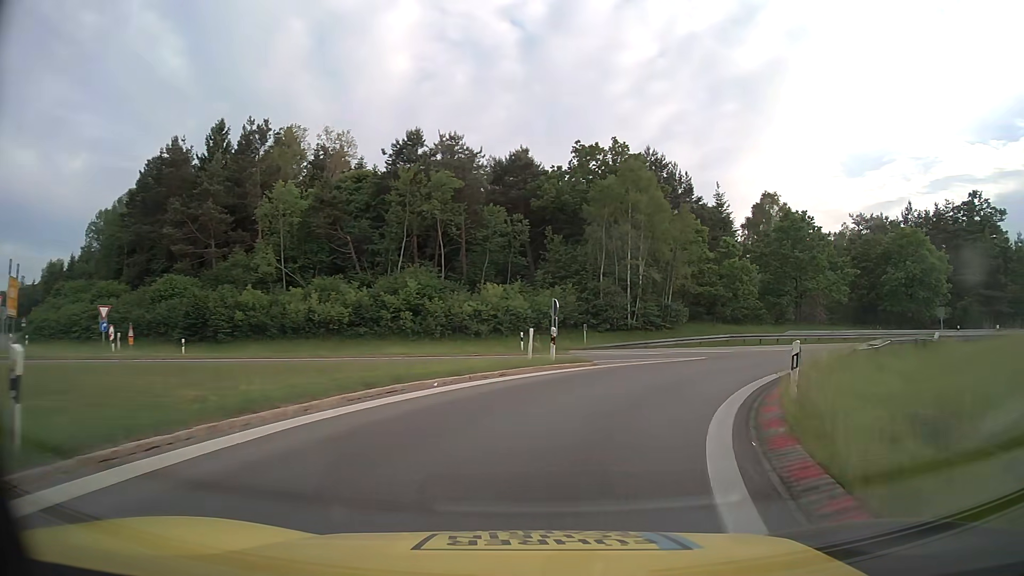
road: motorway_link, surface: asphalt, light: Day
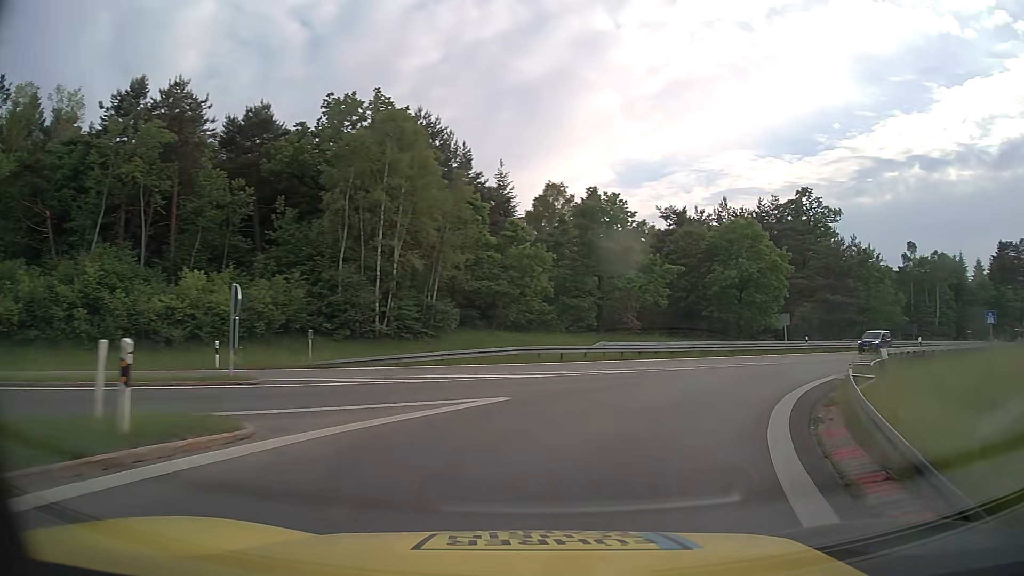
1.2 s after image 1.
(+2.0, +12.5) m; +20°
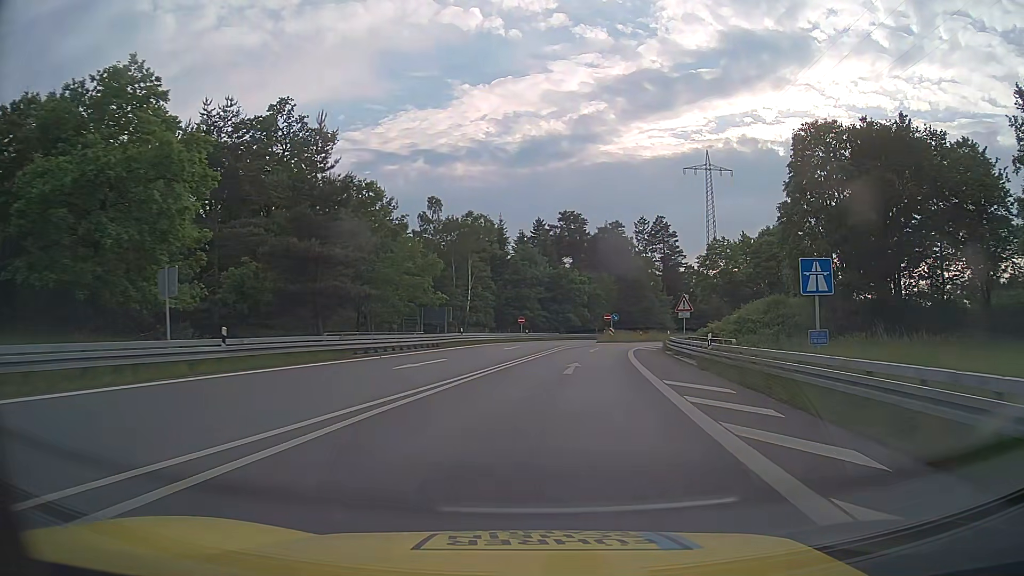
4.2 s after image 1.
(+13.9, +29.1) m; +44°
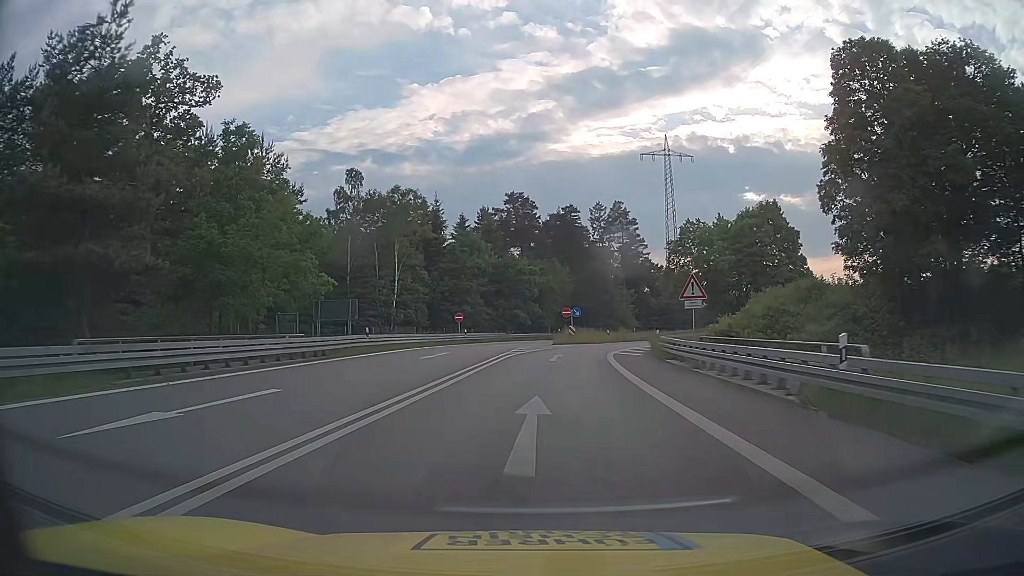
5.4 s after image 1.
(+0.7, +14.6) m; +4°
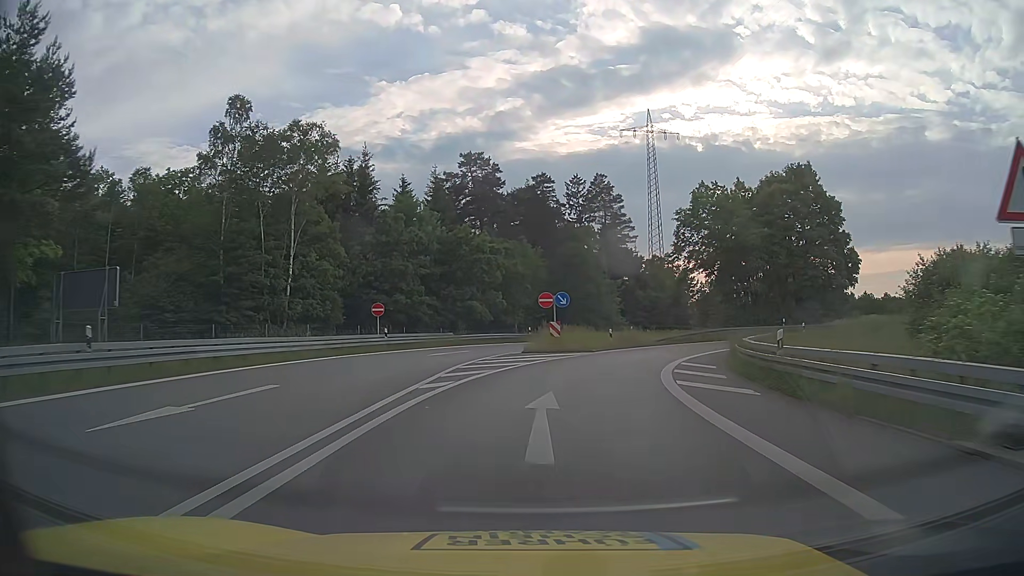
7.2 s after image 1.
(+0.5, +21.7) m; +3°
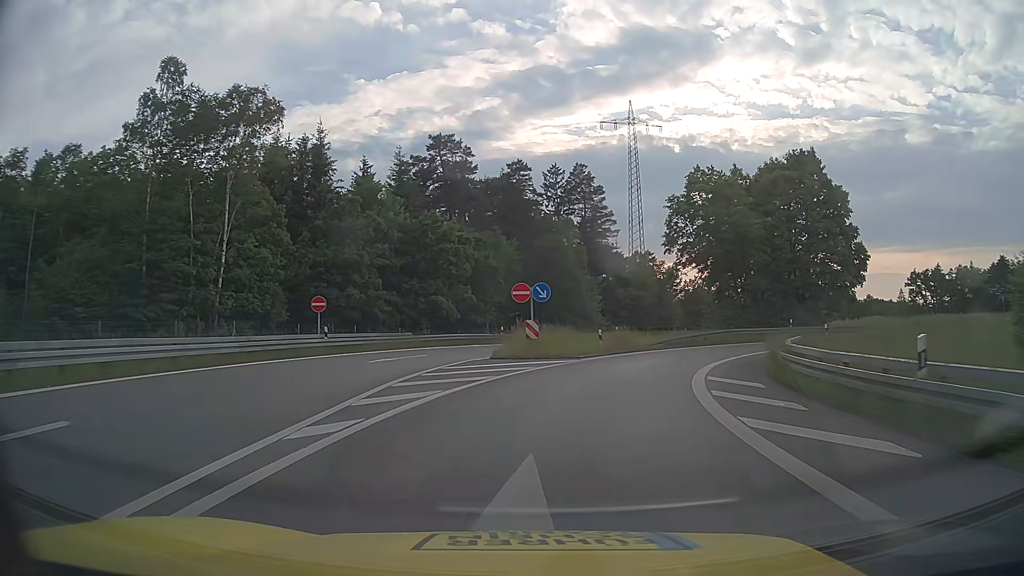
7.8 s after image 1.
(+0.1, +6.9) m; +2°
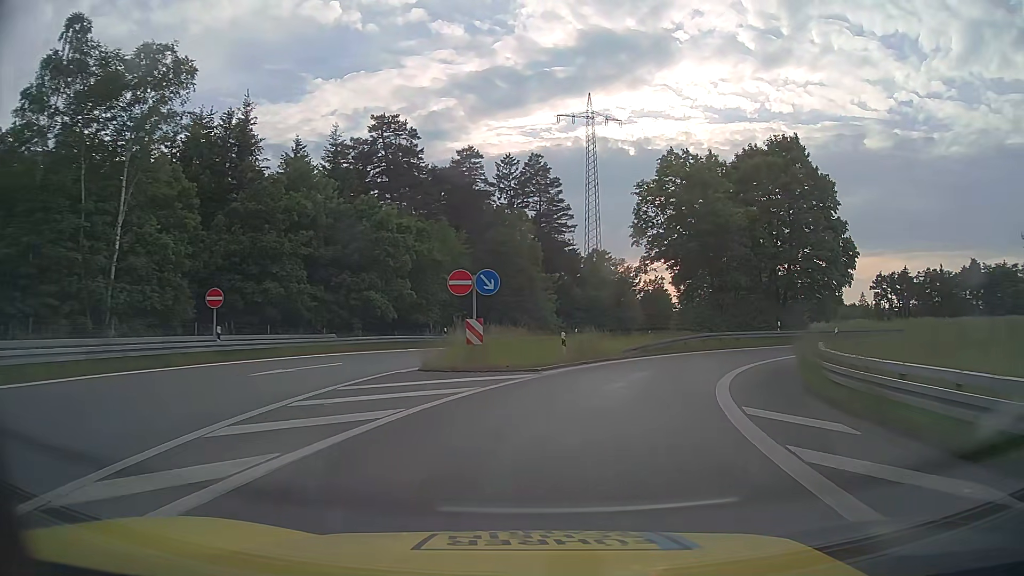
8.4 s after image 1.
(+0.2, +6.7) m; +4°
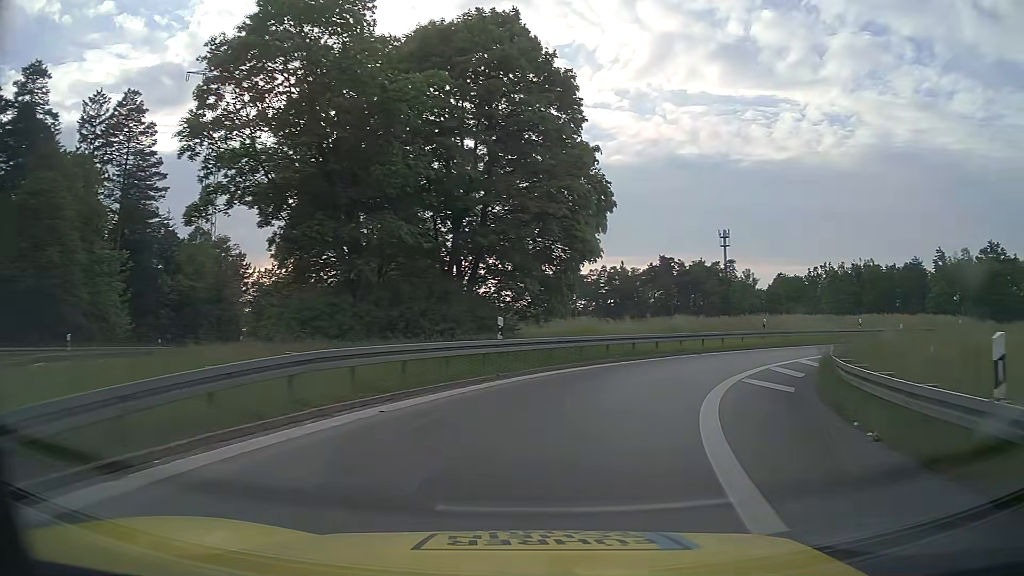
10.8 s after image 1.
(+6.6, +25.3) m; +31°
(+1, +10) (+4, +19) (+10, +27) (+18, +34) (+27, +38) (+37, +40) (+47, +40) (+56, +37) (+65, +32) (+73, +26) m
